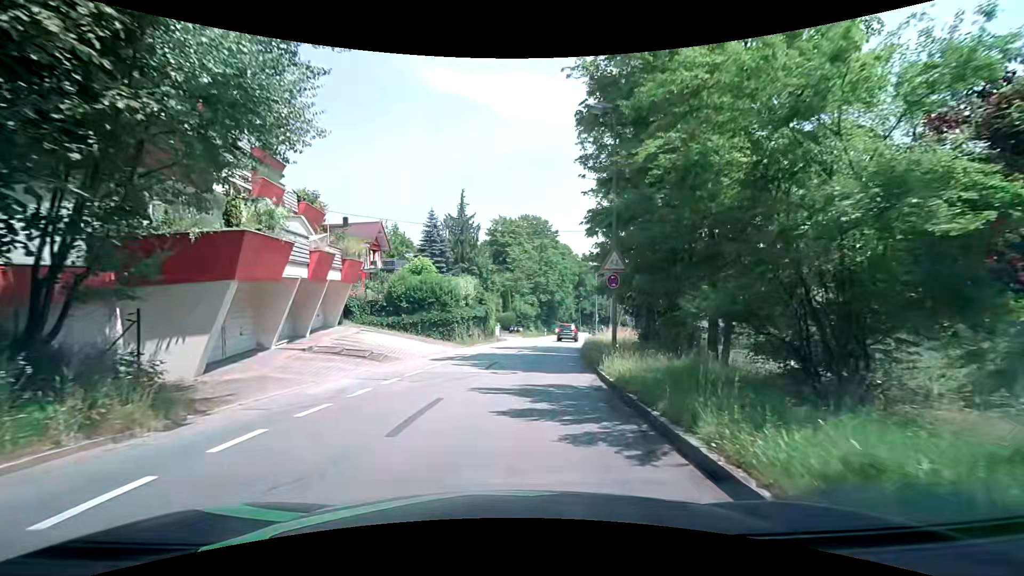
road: tertiary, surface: asphalt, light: Day
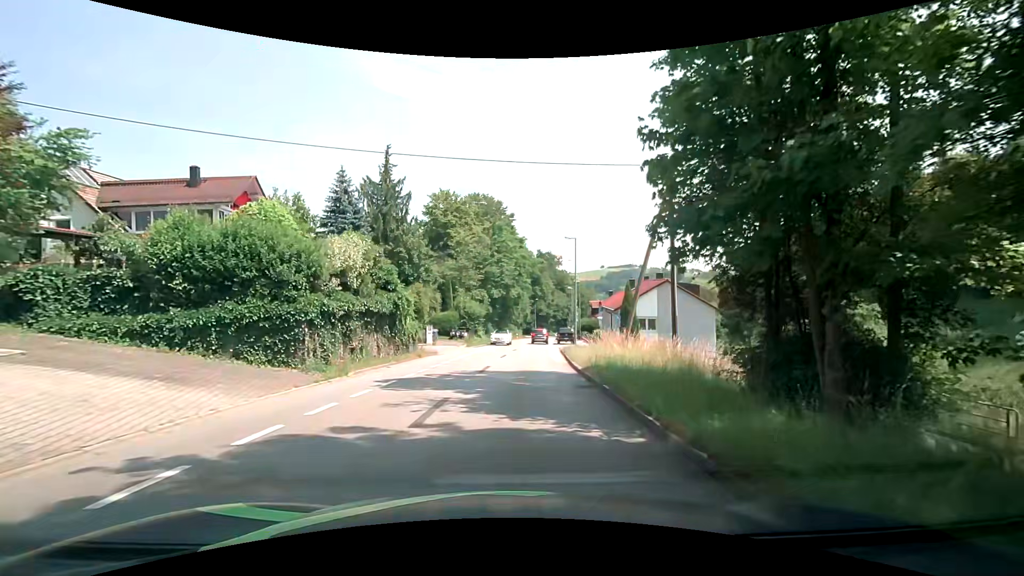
(+0.8, +17.2) m; +5°
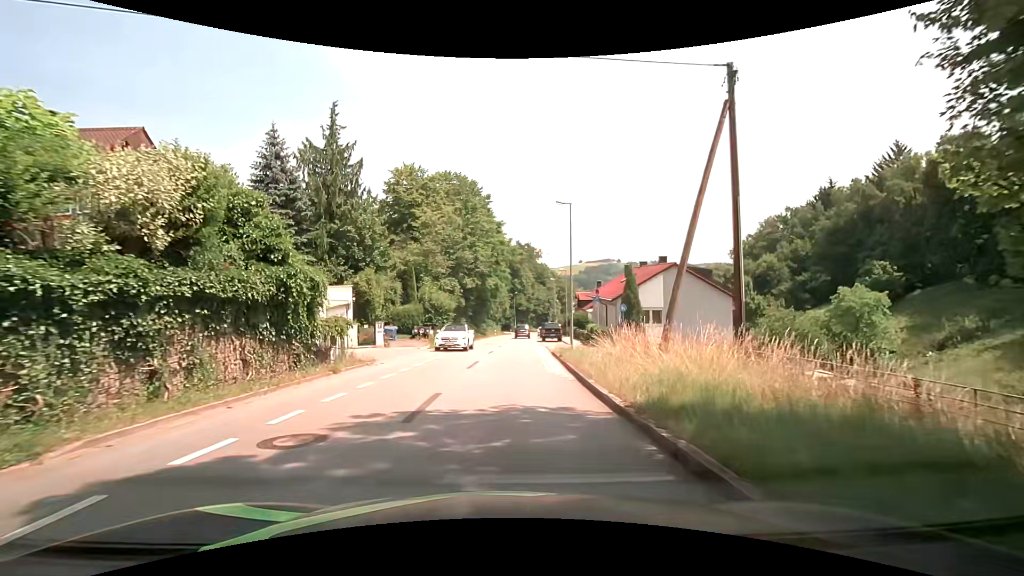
(+0.3, +8.7) m; +4°
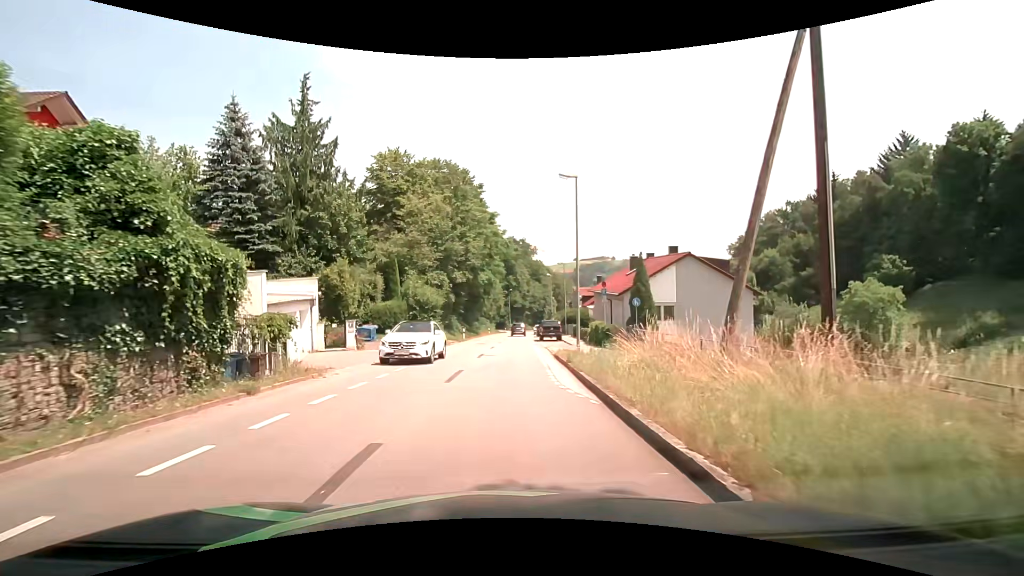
(0.0, +4.4) m; 0°
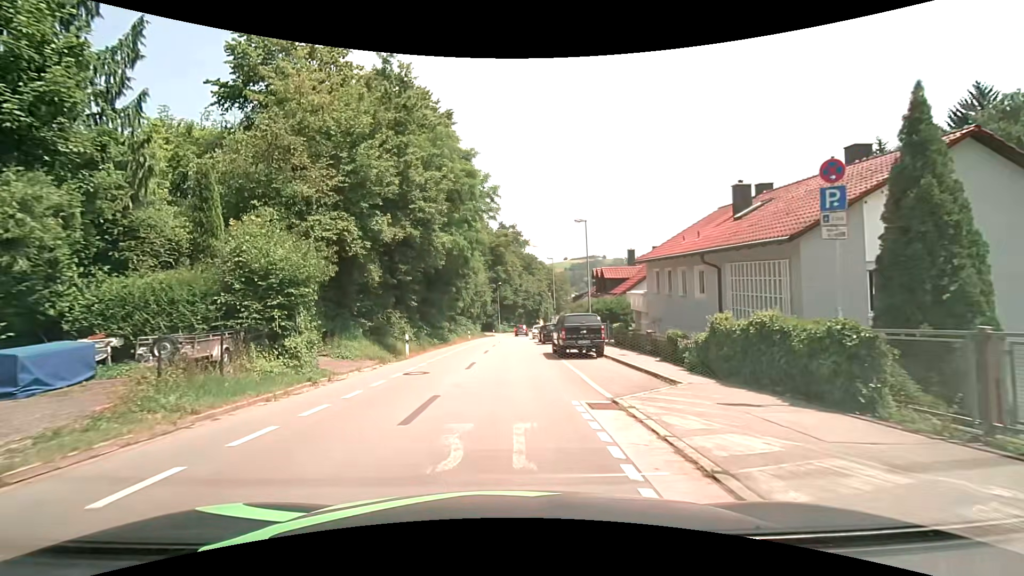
(+0.5, +22.3) m; +1°
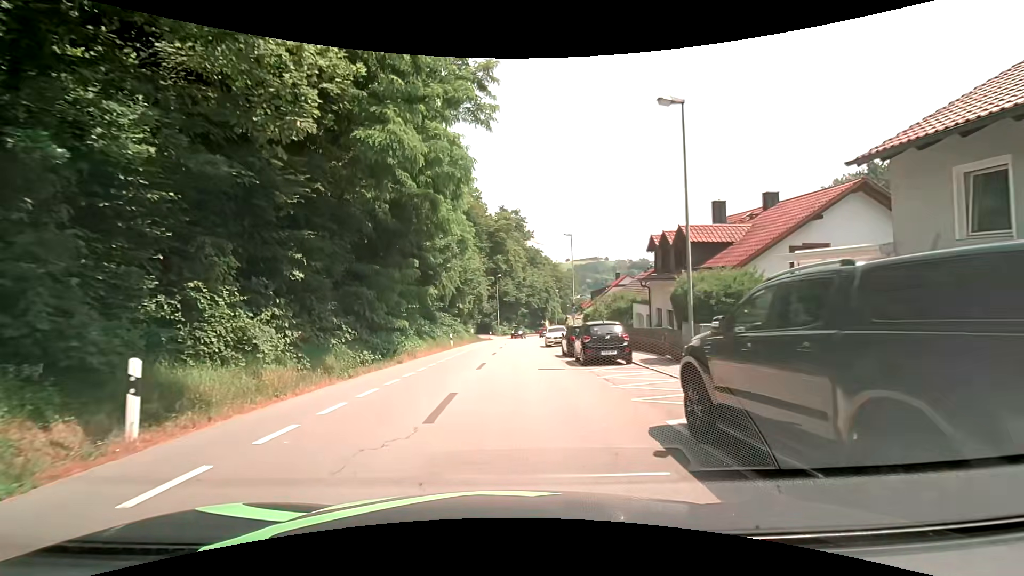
(+0.2, +18.0) m; +2°
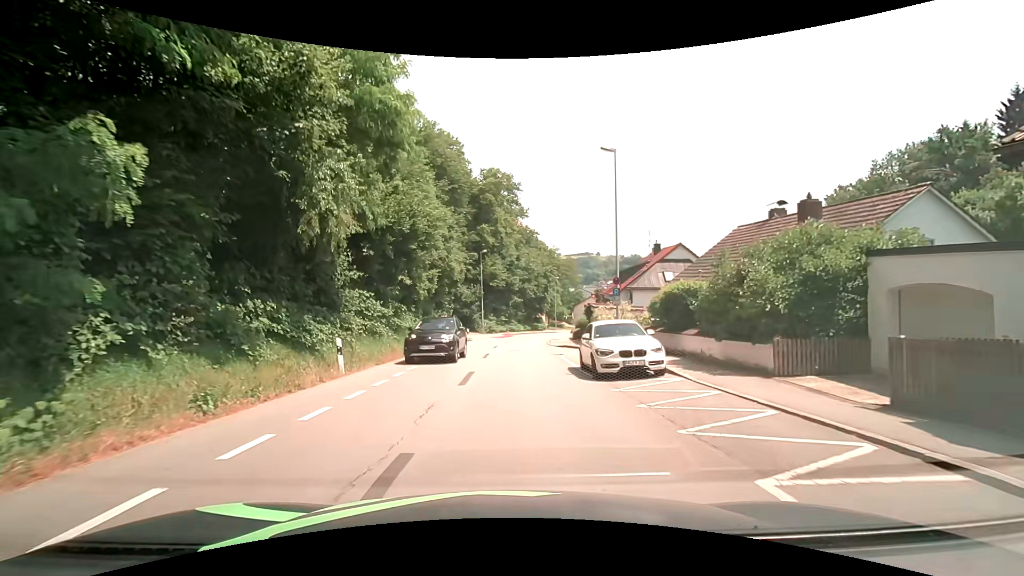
(-0.1, +22.7) m; 0°
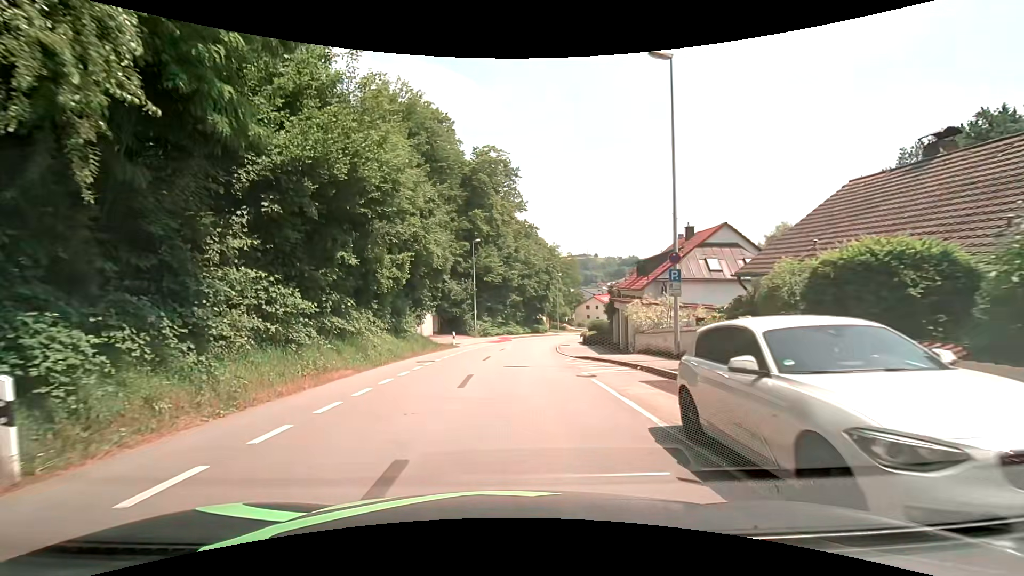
(0.0, +9.2) m; -1°
(0, +10) (+1, +20) (+1, +30) (+3, +40) (+5, +50) (+7, +59) (+10, +69) (+14, +78) (+18, +87) (+23, +96) m
